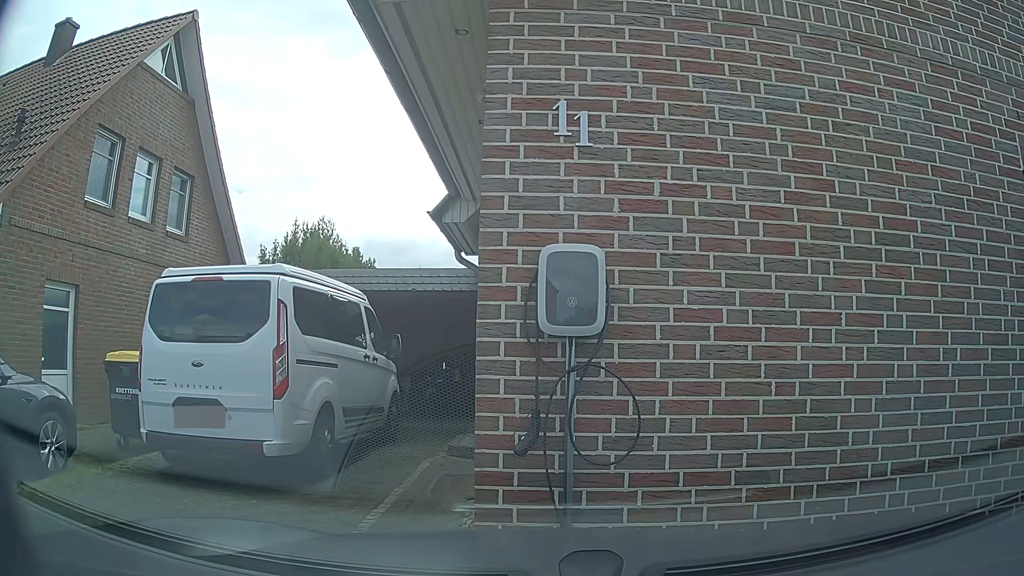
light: Day
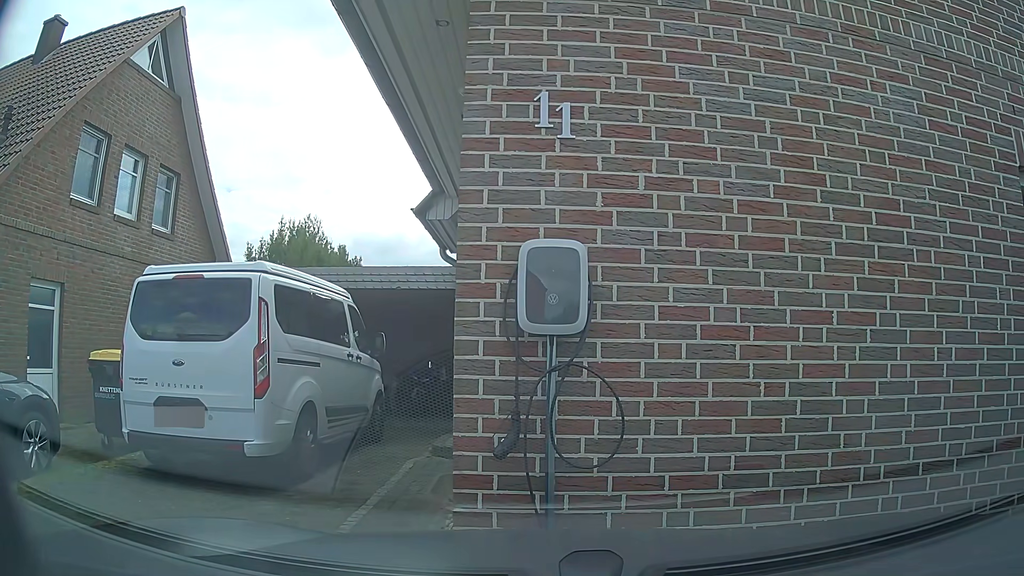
(0.0, +0.1) m; 0°
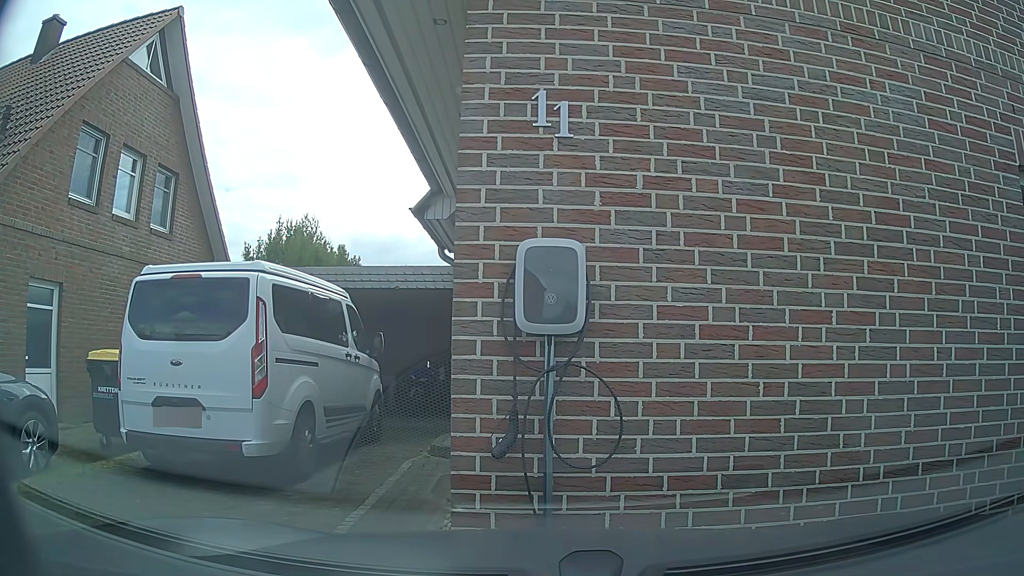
(0.0, 0.0) m; 0°
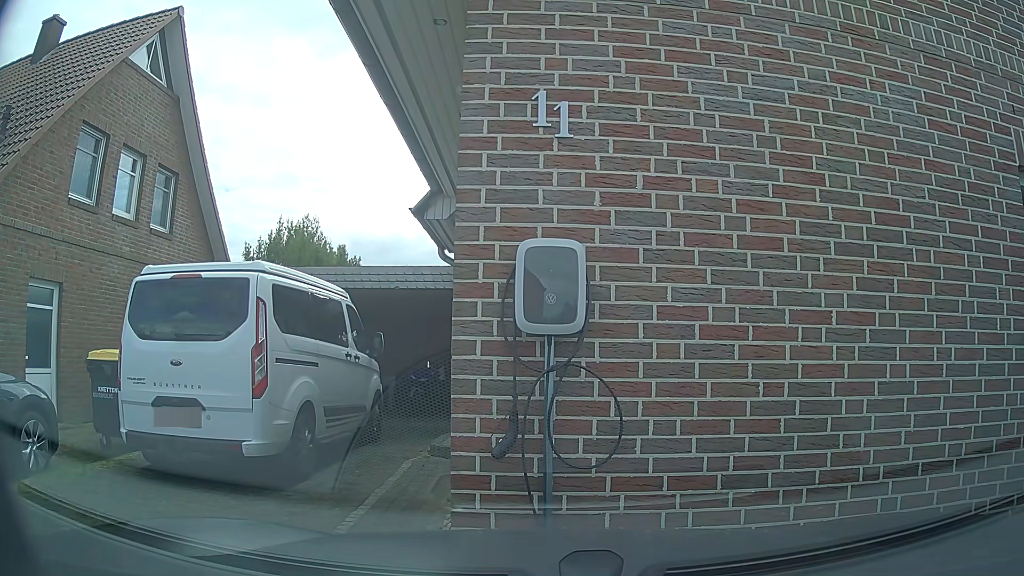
(0.0, 0.0) m; 0°
